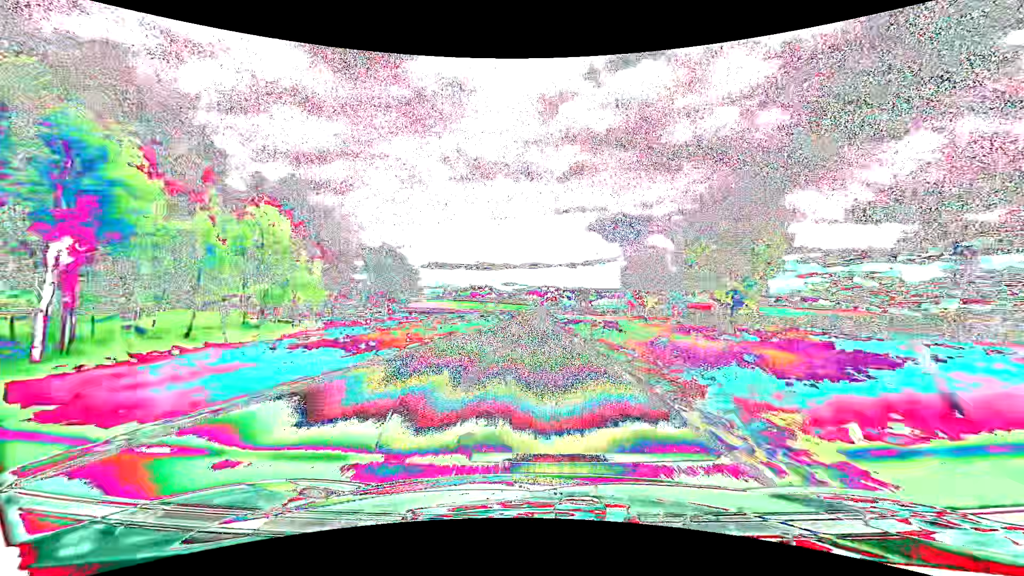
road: tertiary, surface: asphalt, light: Day
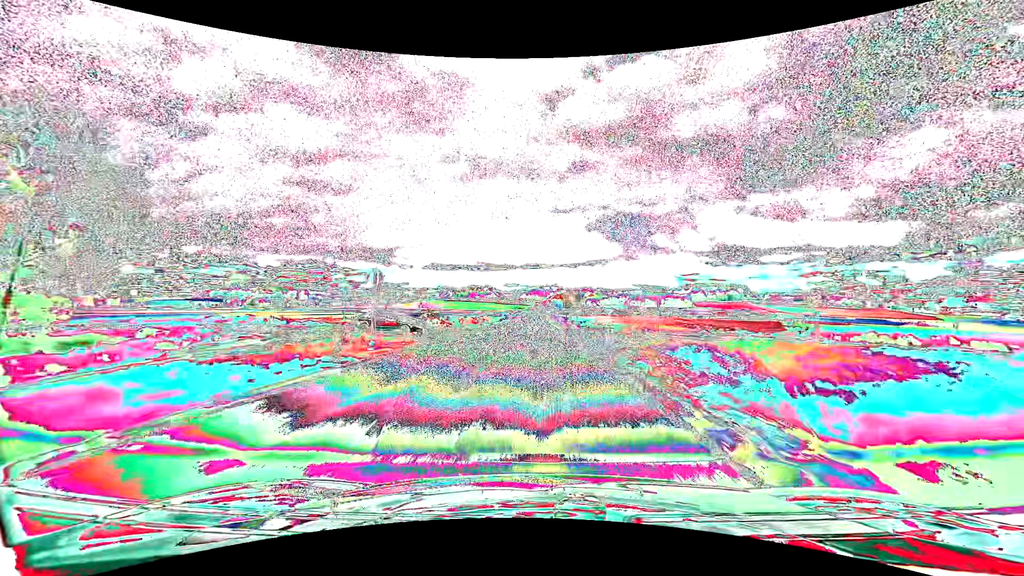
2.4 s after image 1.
(-0.4, +61.2) m; 0°
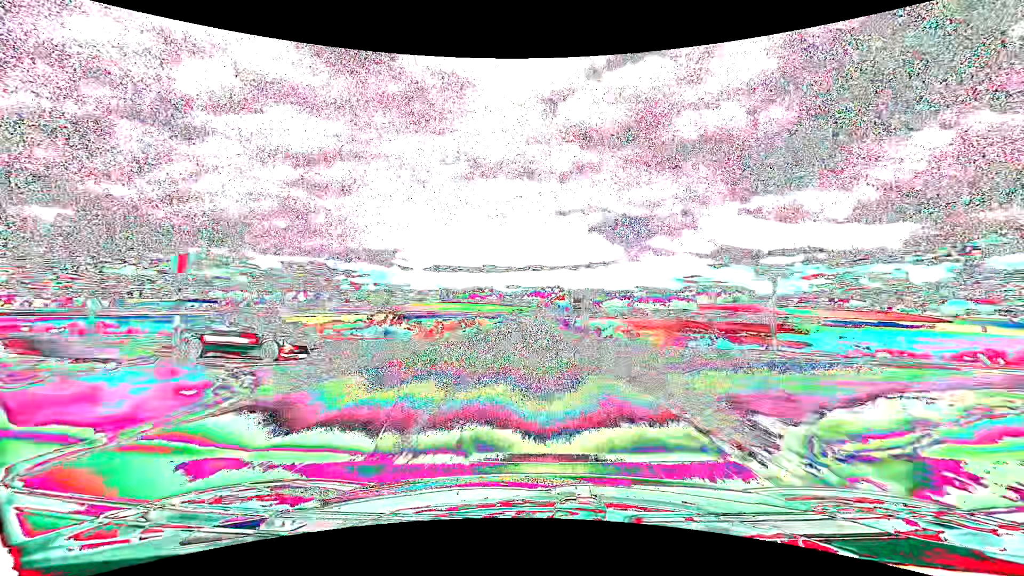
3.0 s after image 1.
(0.0, +15.1) m; 0°
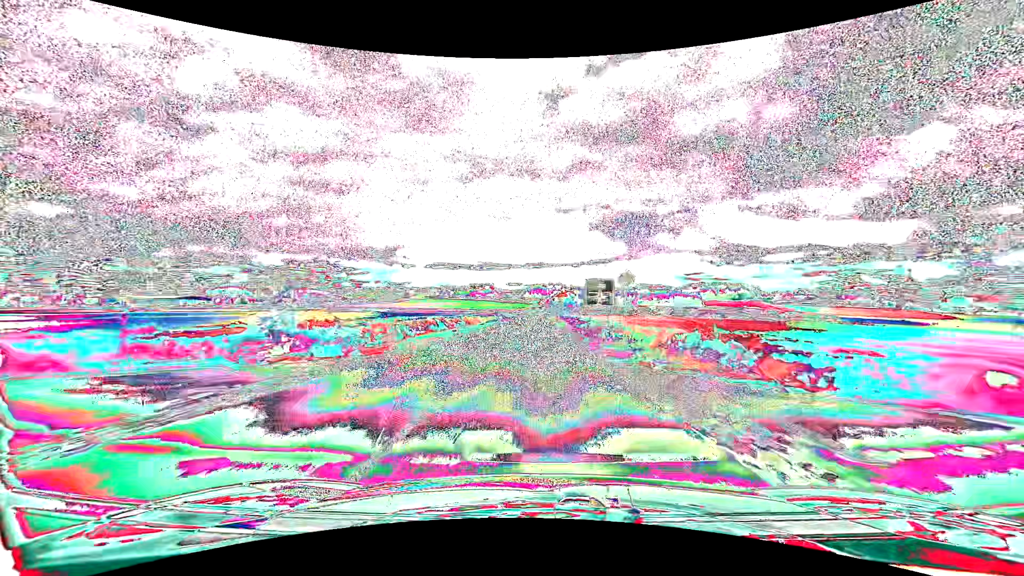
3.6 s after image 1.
(0.0, +15.1) m; 0°
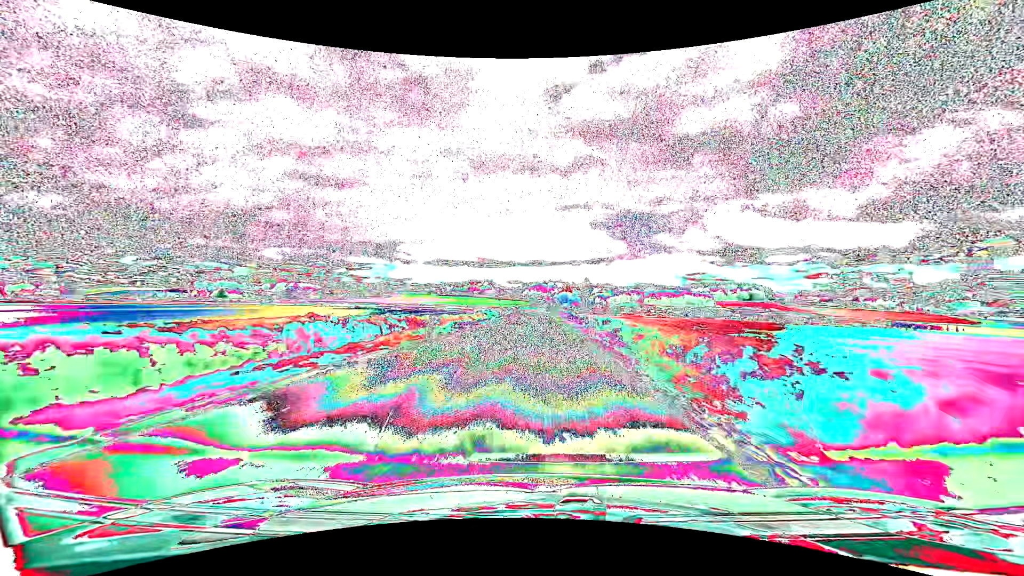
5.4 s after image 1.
(-0.1, +44.2) m; 0°
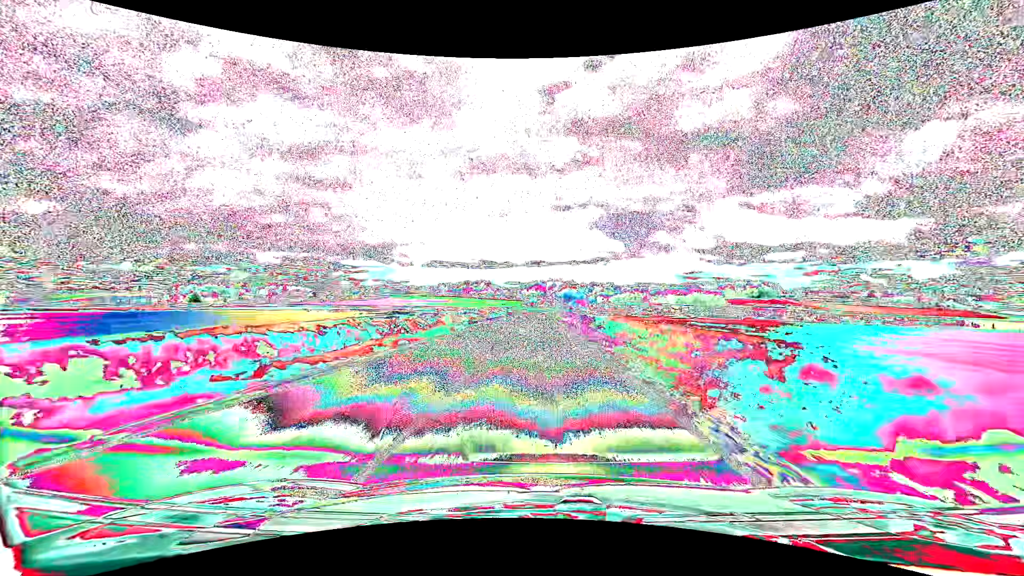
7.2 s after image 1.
(+0.3, +42.1) m; 0°
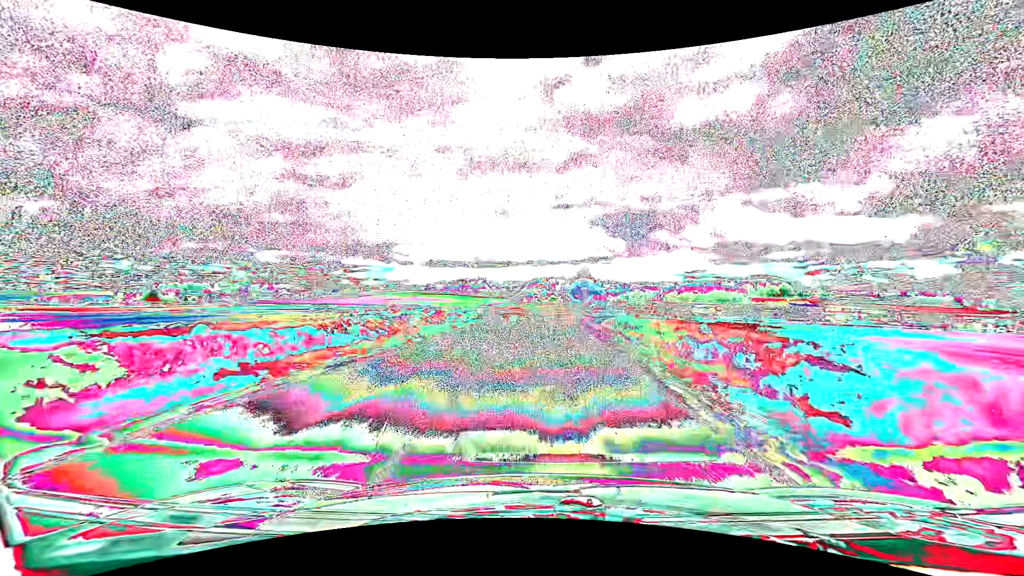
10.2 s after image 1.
(-0.2, +61.8) m; 0°
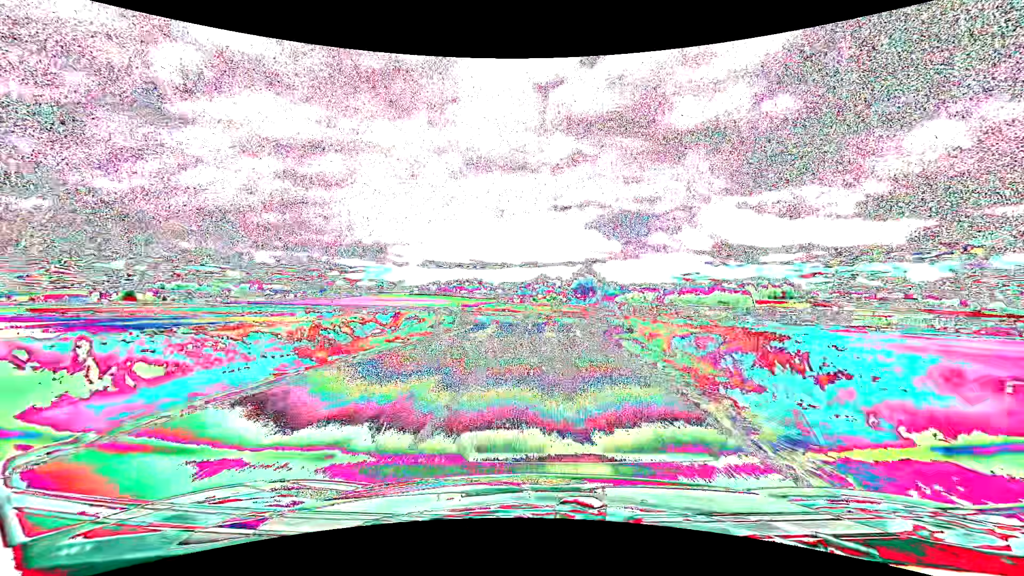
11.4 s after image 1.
(+0.1, +20.3) m; +1°
